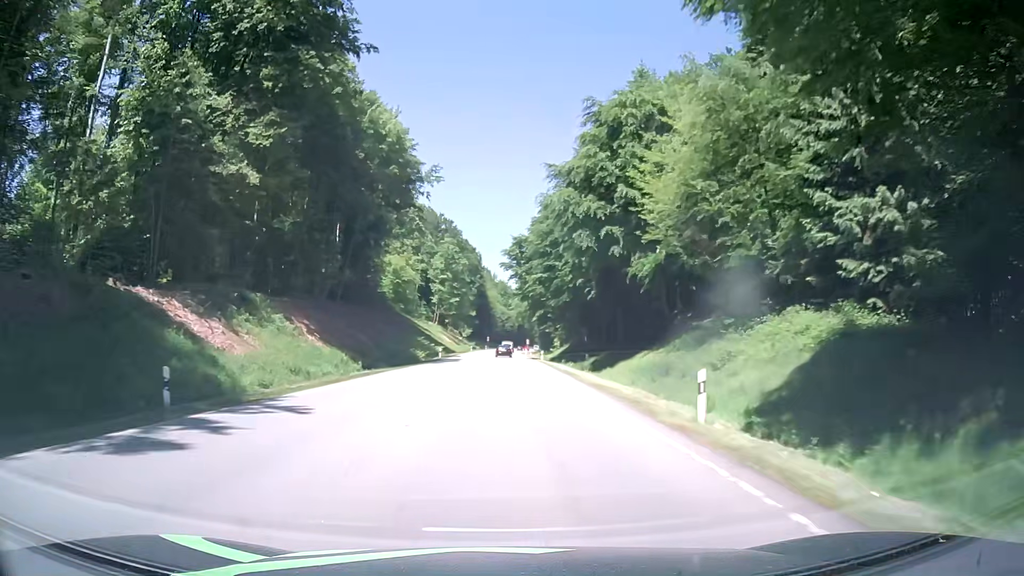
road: secondary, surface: asphalt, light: Day
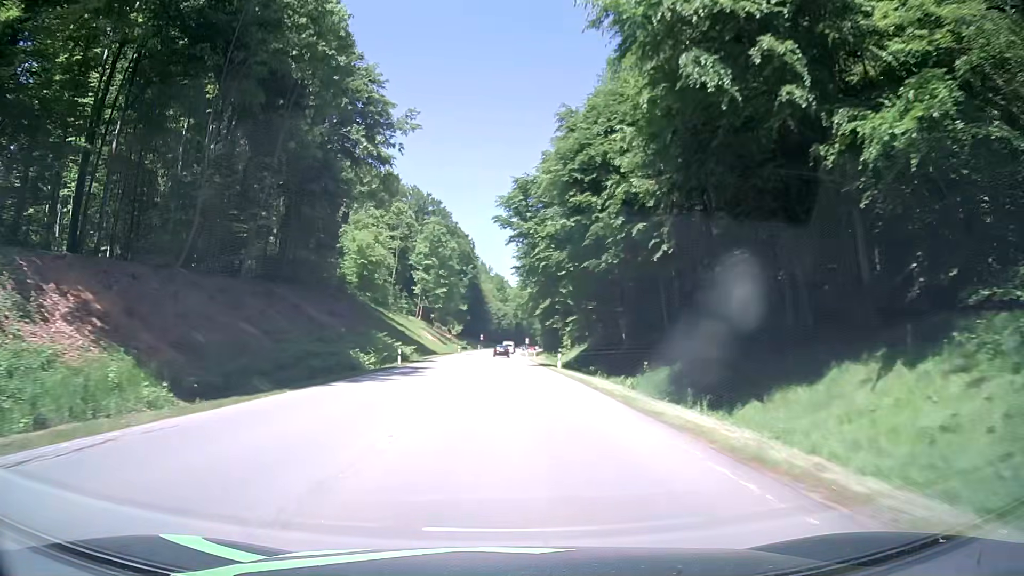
(-0.1, +25.0) m; 0°
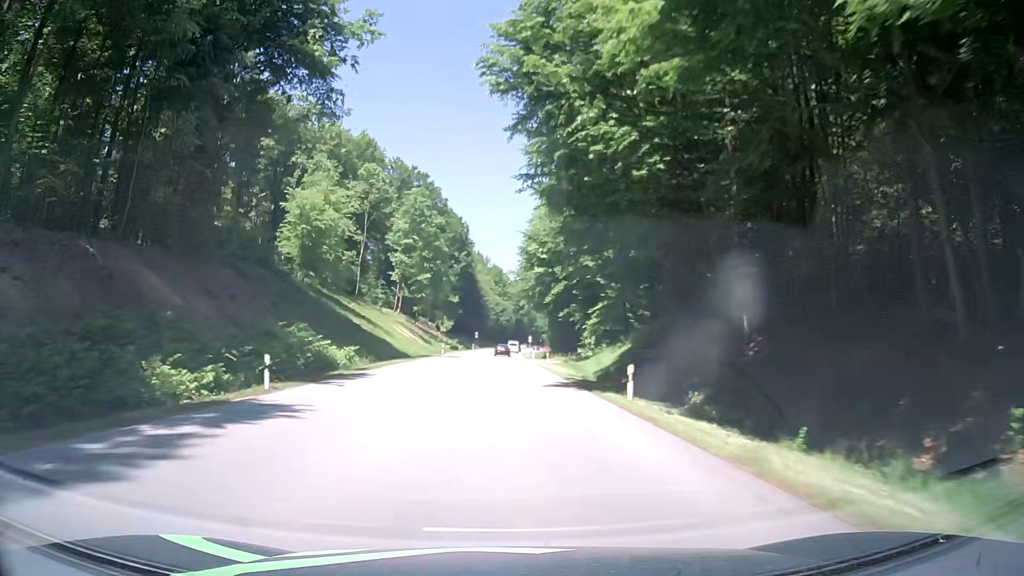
(+0.1, +24.9) m; 0°
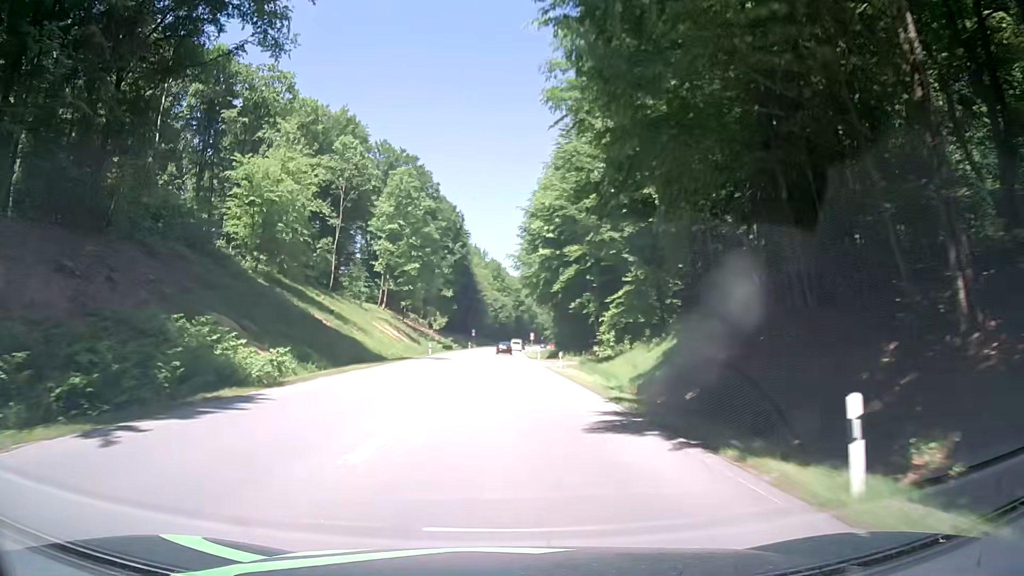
(0.0, +12.5) m; 0°
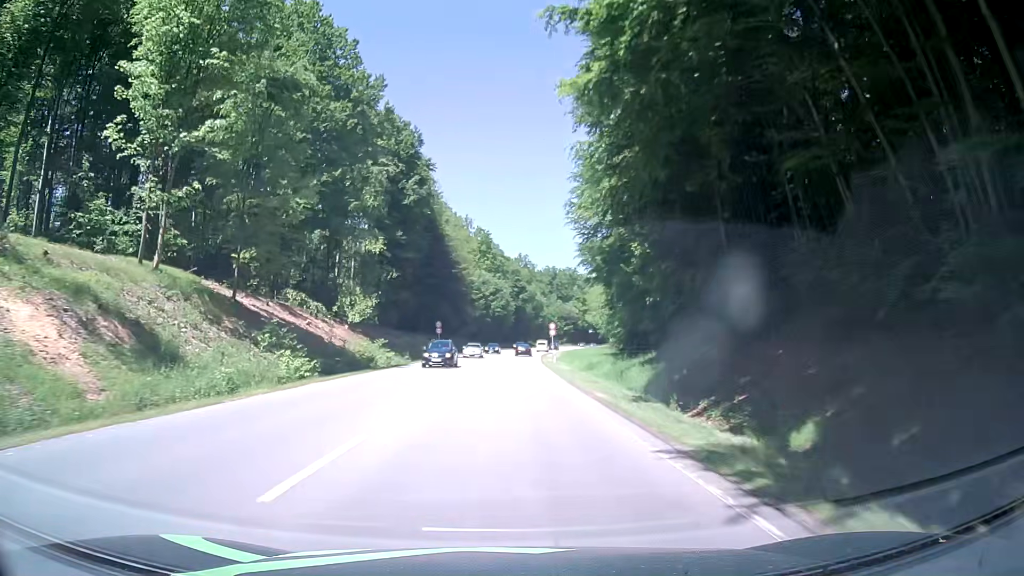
(+0.1, +62.5) m; 0°
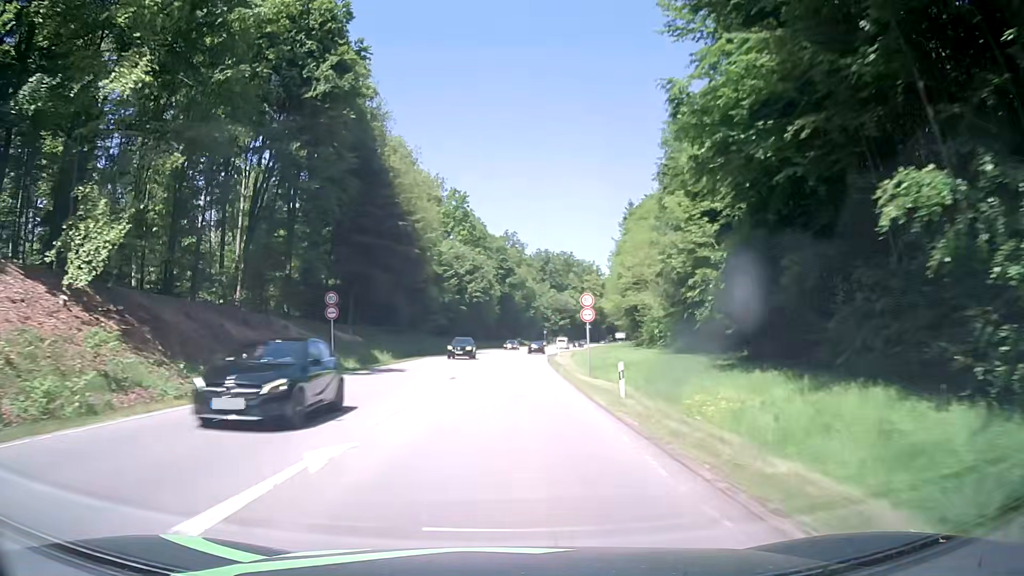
(+0.6, +37.5) m; +2°
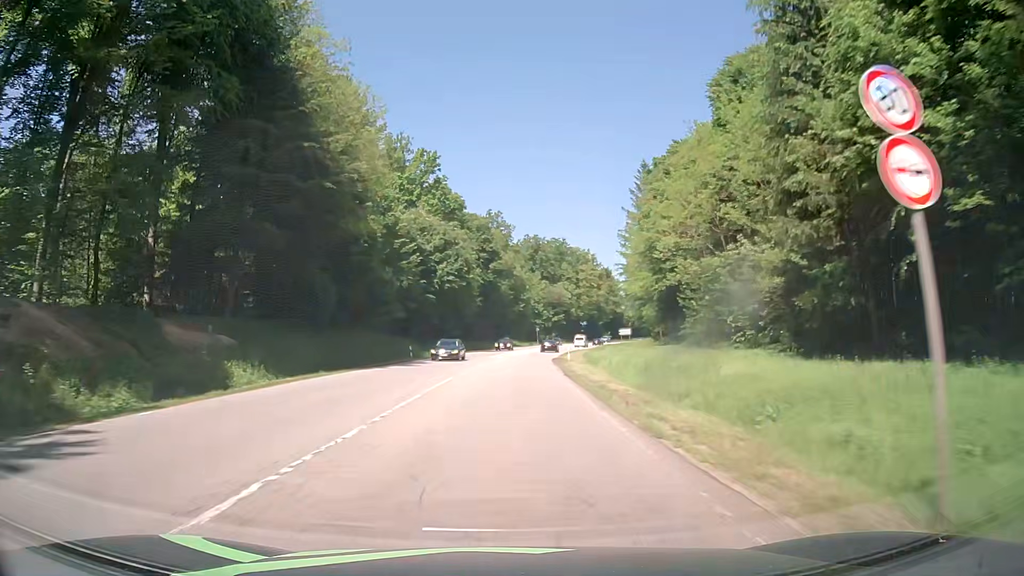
(0.0, +25.0) m; 0°
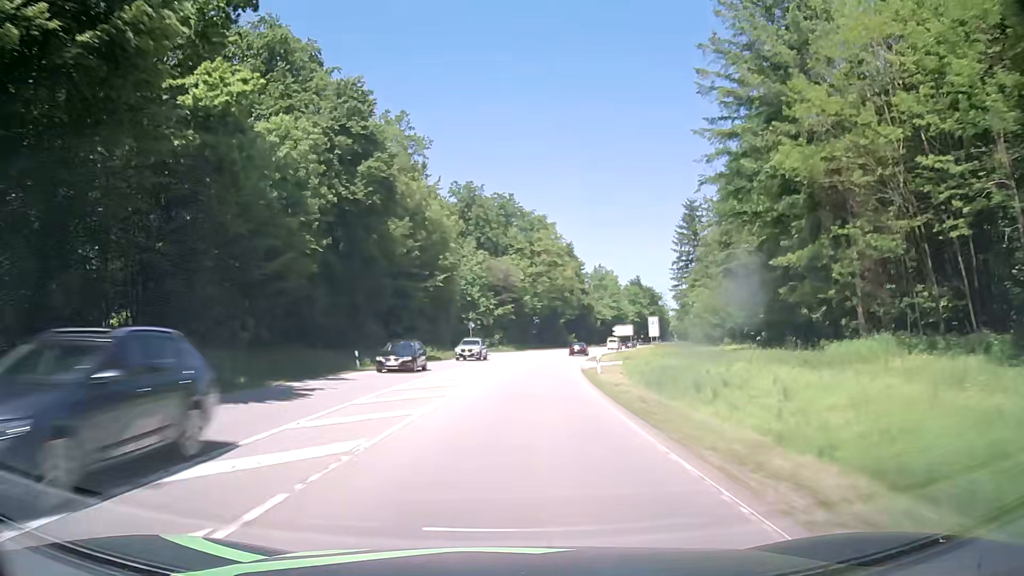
(+2.8, +62.4) m; +6°
(0, +10) (0, +20) (+1, +30) (+2, +40) (+3, +50) (+5, +60) (+7, +70) (+9, +79) (+11, +89) (+14, +99) m
